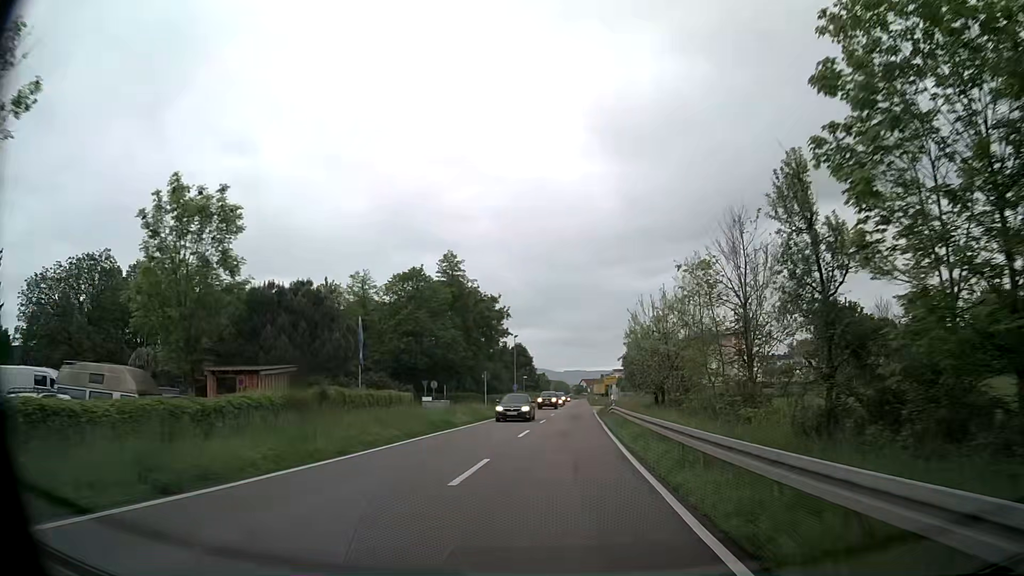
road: secondary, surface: asphalt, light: Day
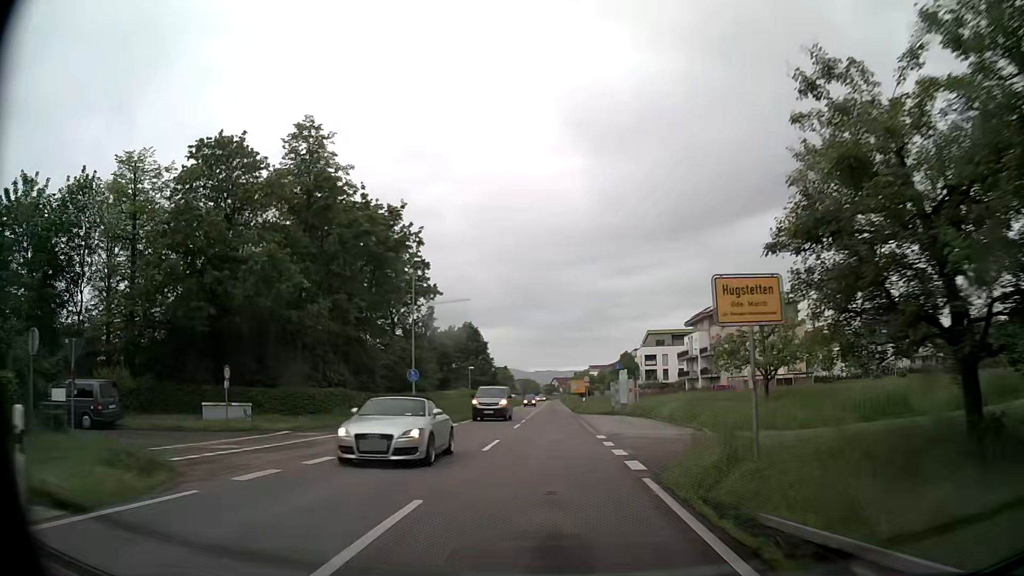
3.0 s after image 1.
(+1.2, +41.5) m; +2°
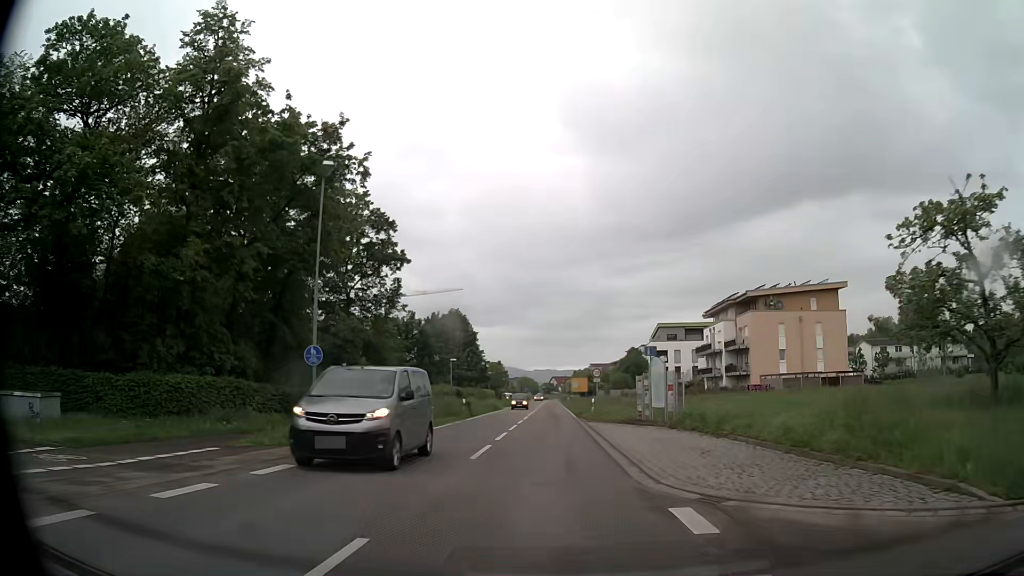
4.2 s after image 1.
(+0.1, +14.3) m; +1°
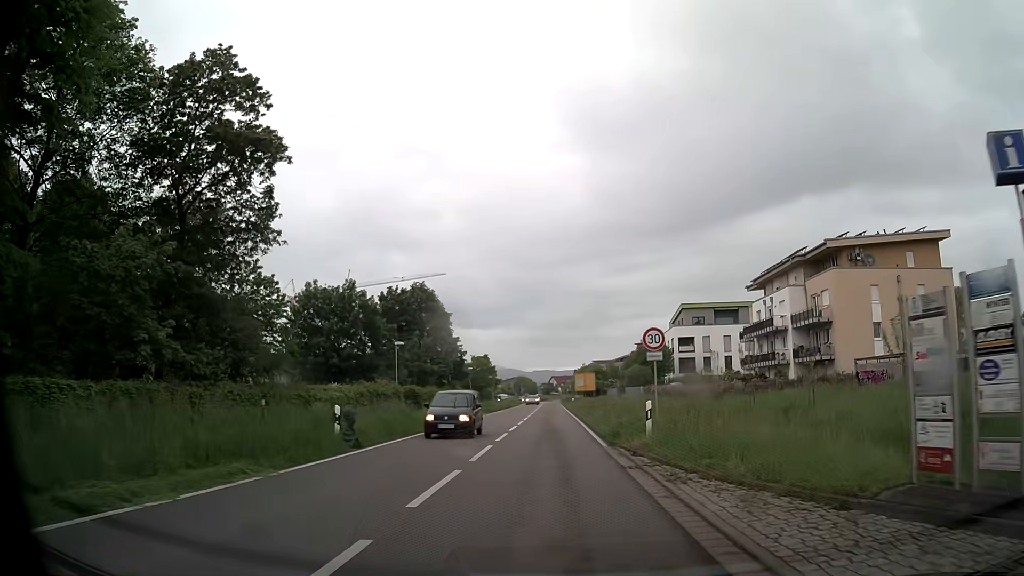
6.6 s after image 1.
(-0.1, +23.8) m; 0°
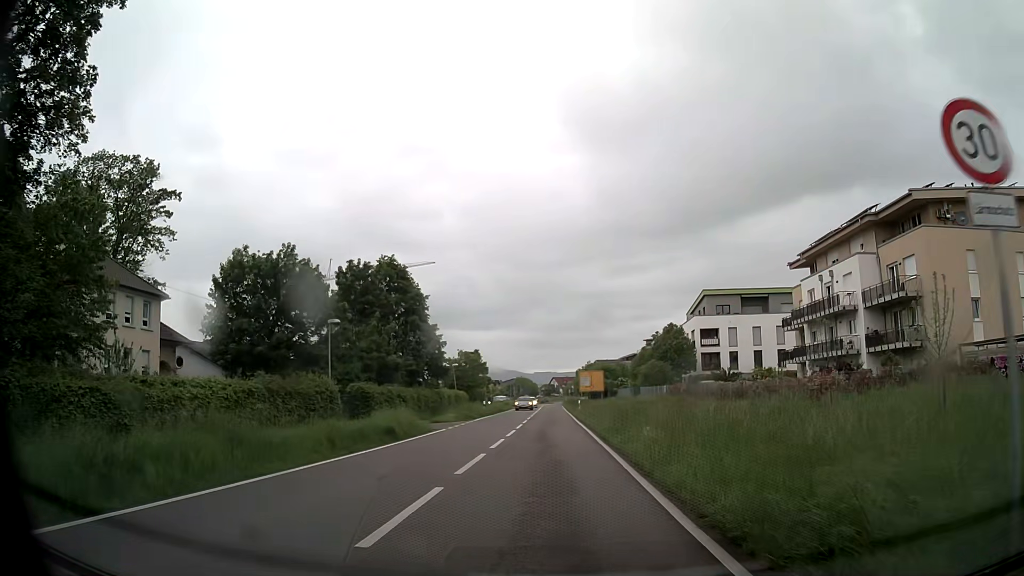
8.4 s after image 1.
(0.0, +14.0) m; 0°
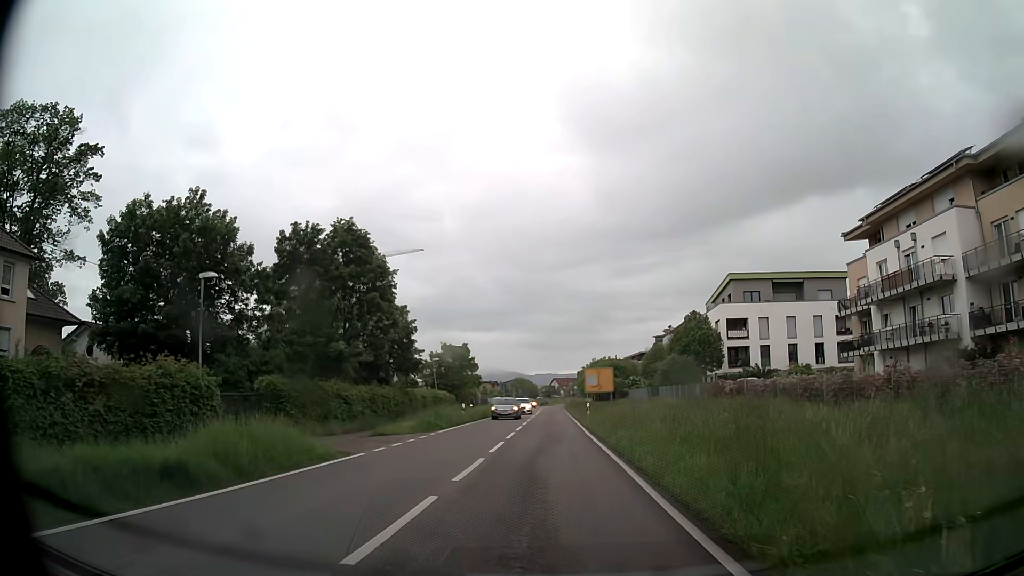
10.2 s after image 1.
(-0.1, +12.6) m; 0°
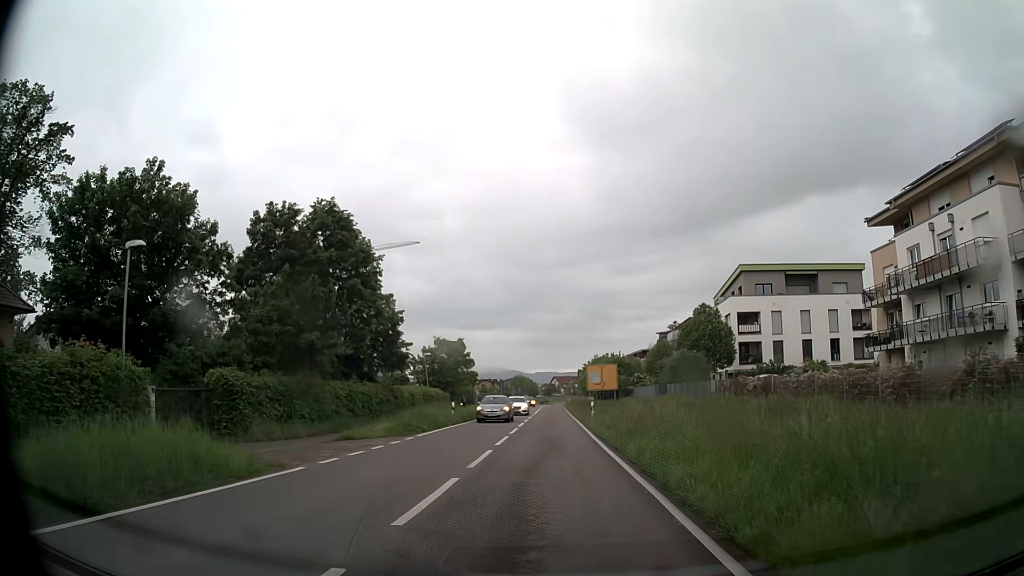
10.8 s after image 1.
(0.0, +4.2) m; 0°
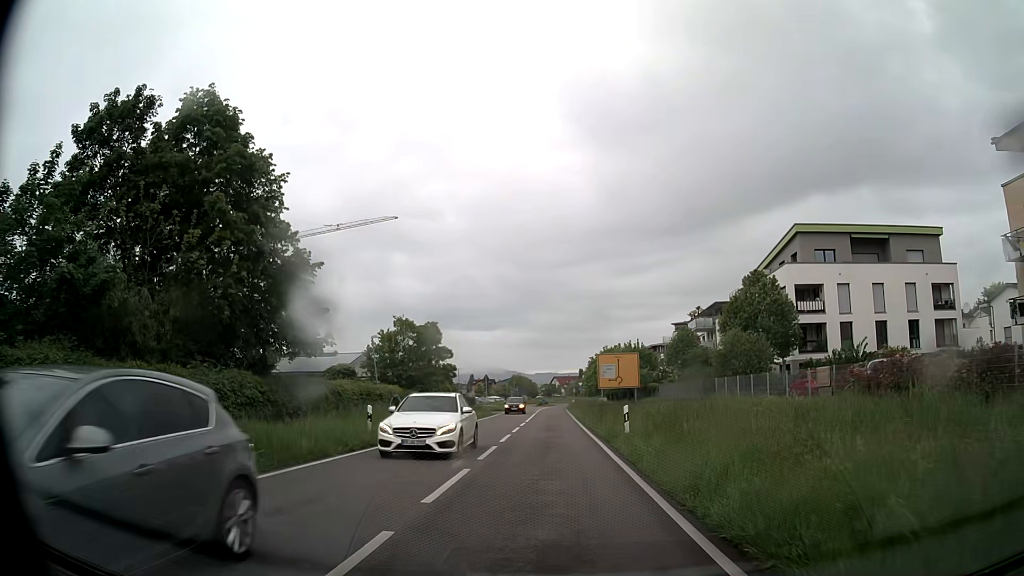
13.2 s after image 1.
(0.0, +16.6) m; +1°
(0, +10) (0, +20) (0, +30) (0, +40) (0, +50) (-1, +60) (-1, +70) (-1, +80) (-1, +90) (0, +100) m
